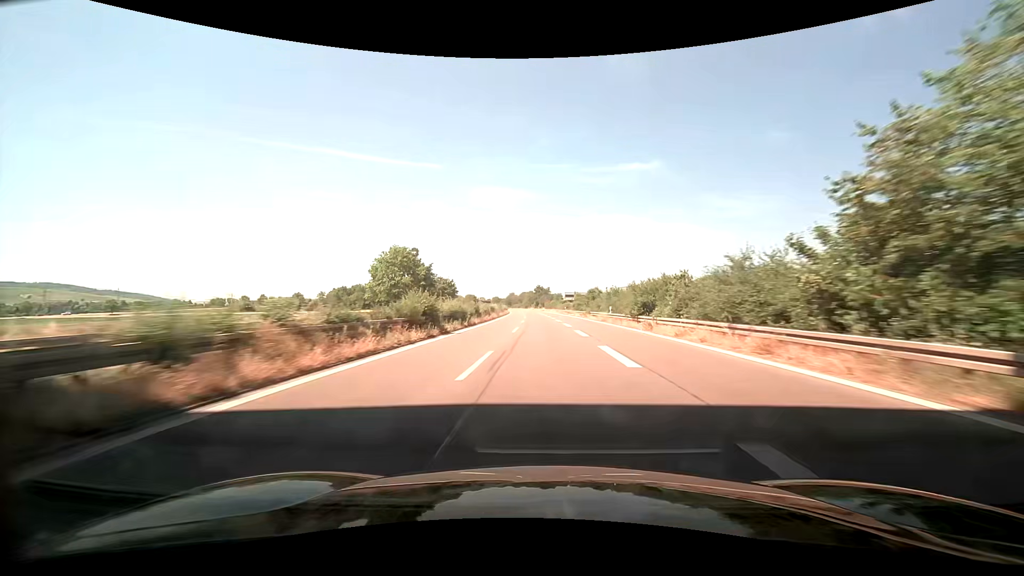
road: trunk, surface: asphalt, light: Day
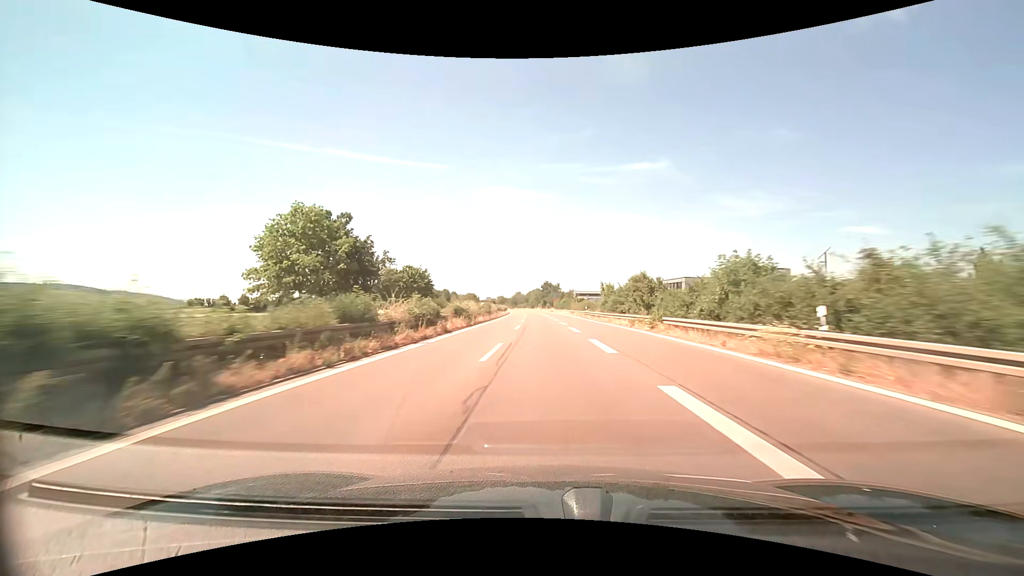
(-0.2, +32.6) m; -1°
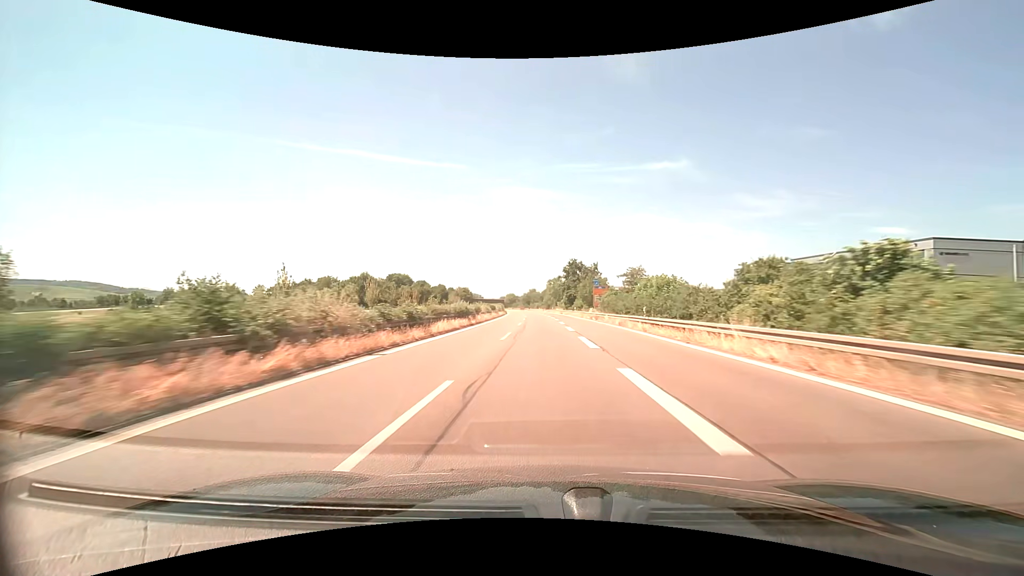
(-1.6, +81.5) m; -2°
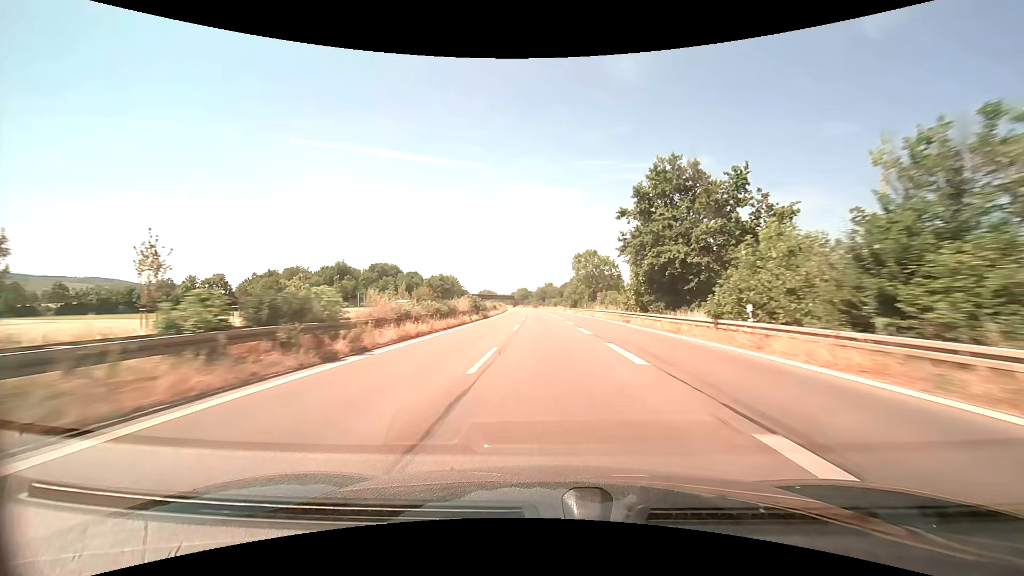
(-1.0, +65.2) m; -2°
(0, +10) (0, +20) (0, +30) (0, +40) (-1, +50) (-1, +60) (-1, +70) (-1, +80) (-2, +90) (-2, +100) m
